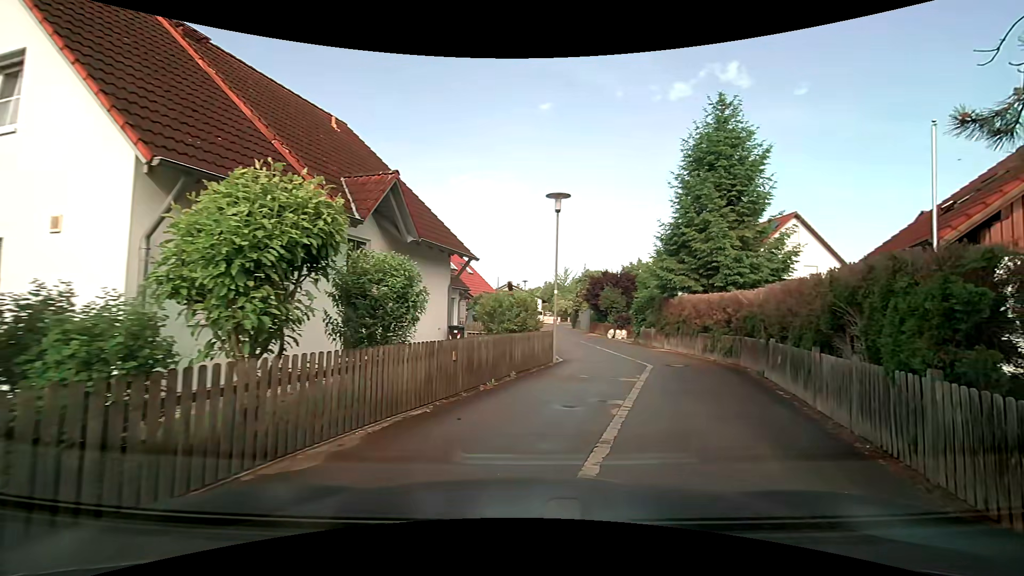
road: residential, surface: asphalt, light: Day
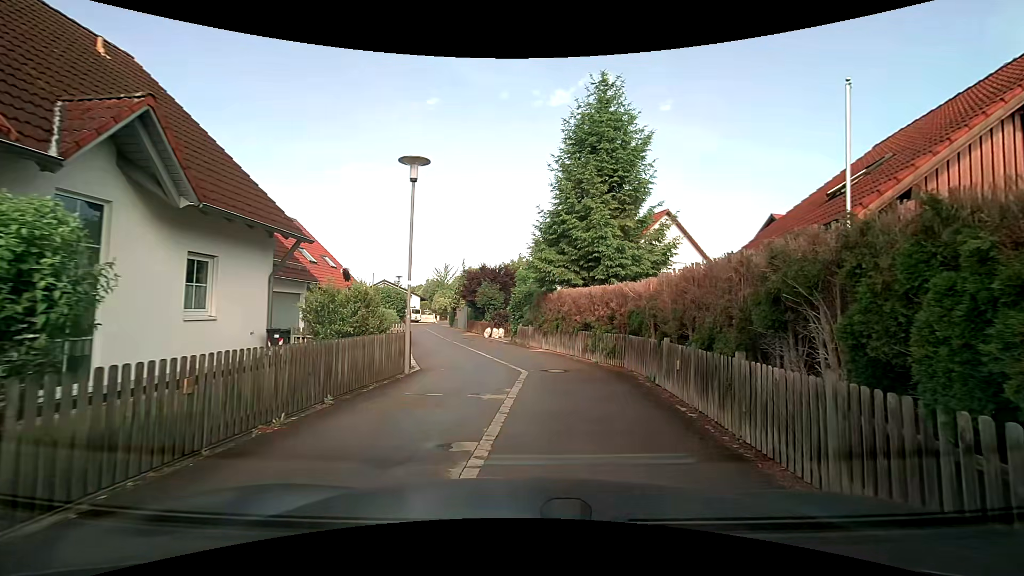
(+0.4, +3.1) m; +14°
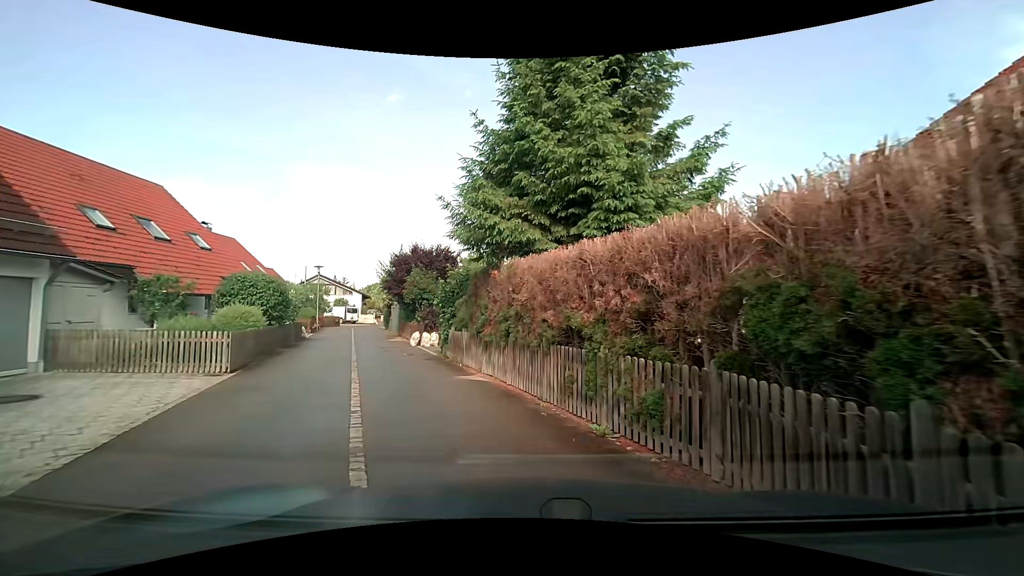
(+0.9, +9.3) m; +5°
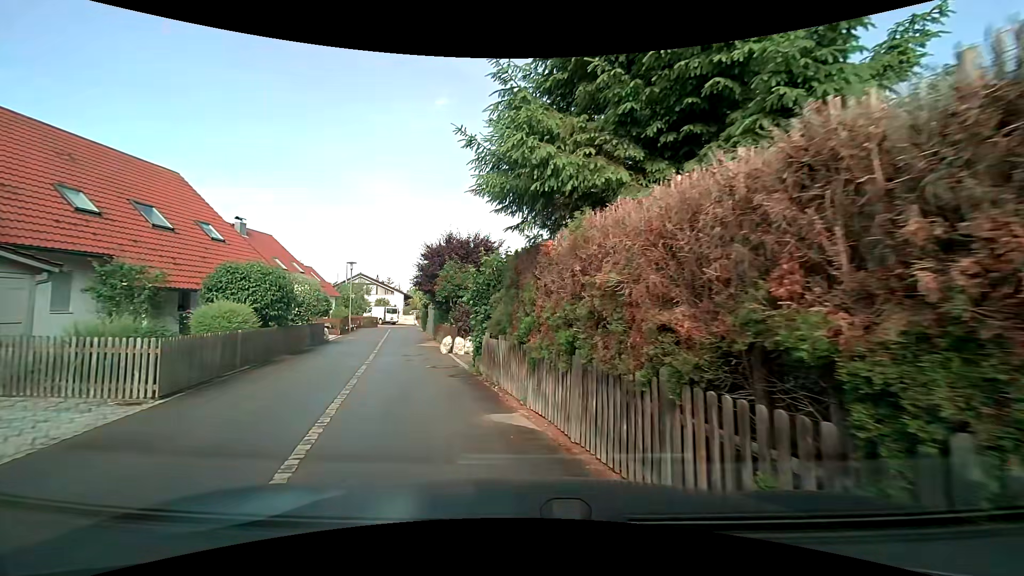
(-0.1, +4.2) m; -4°
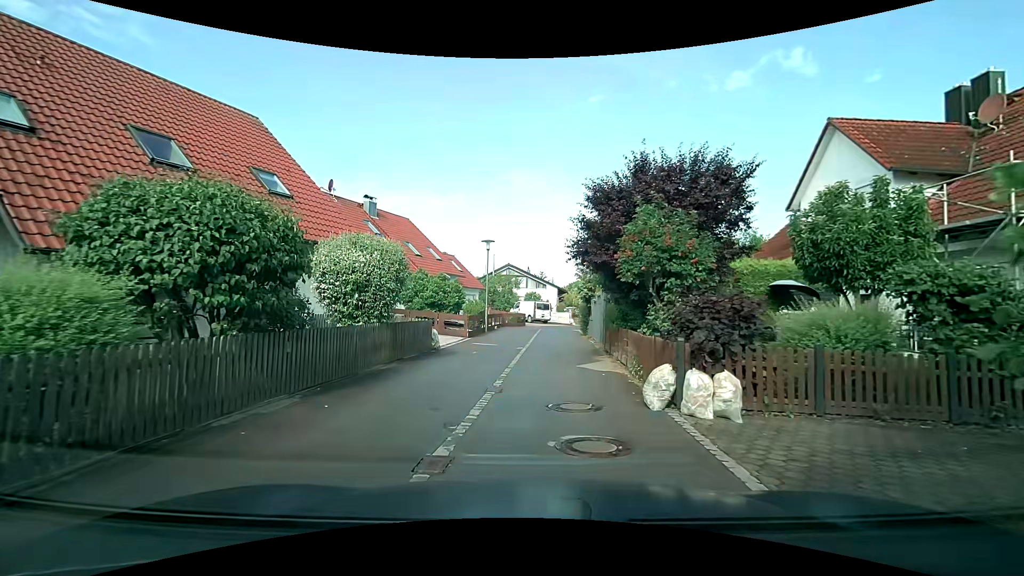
(-1.9, +10.5) m; -18°
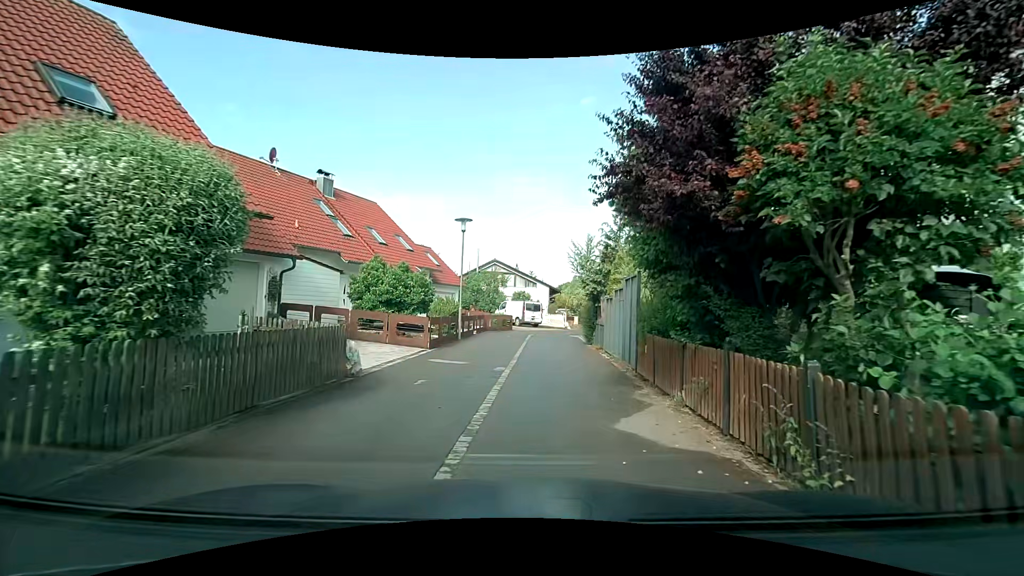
(0.0, +6.5) m; +1°
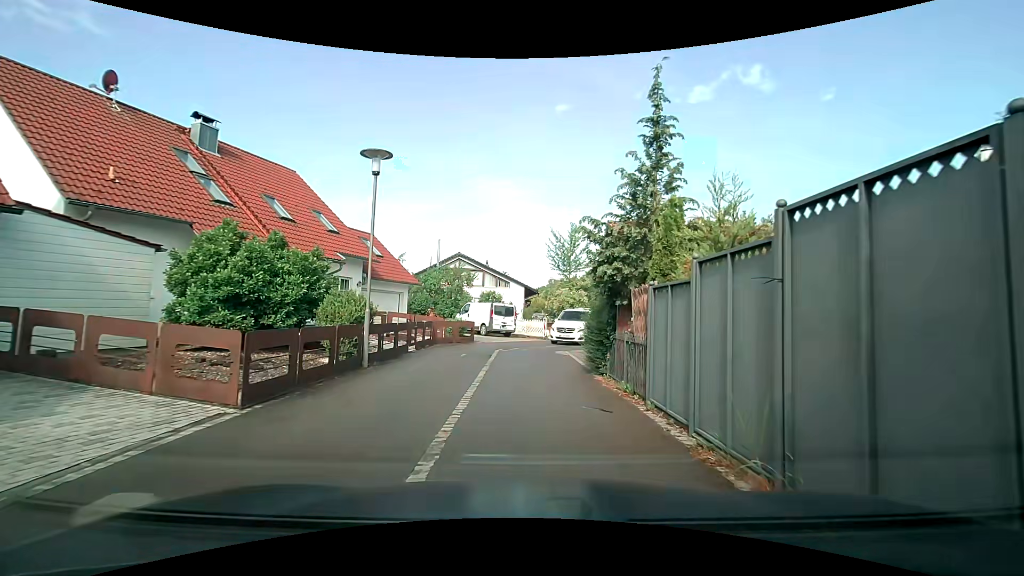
(+0.1, +9.0) m; +2°
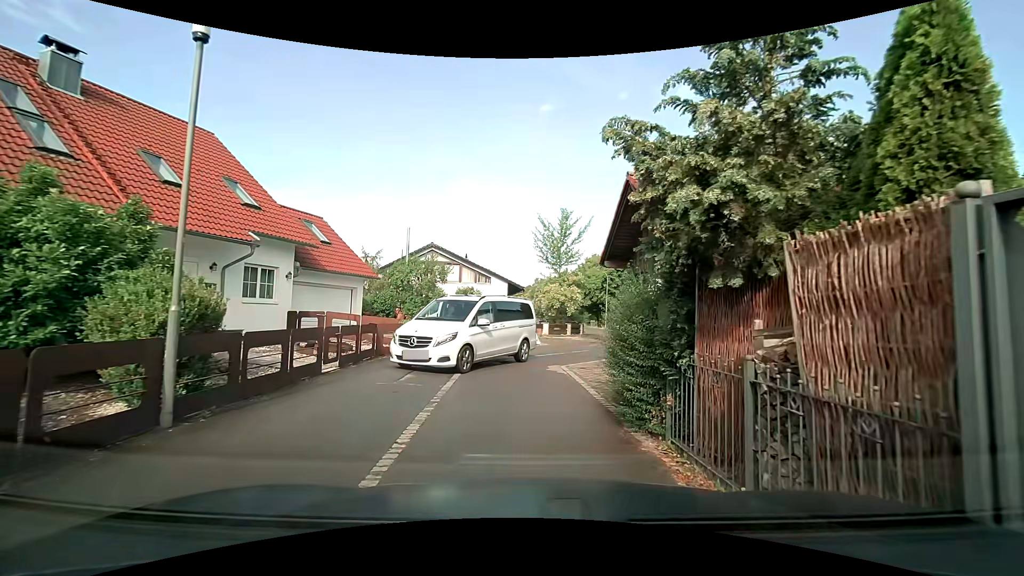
(+0.1, +5.7) m; +3°
